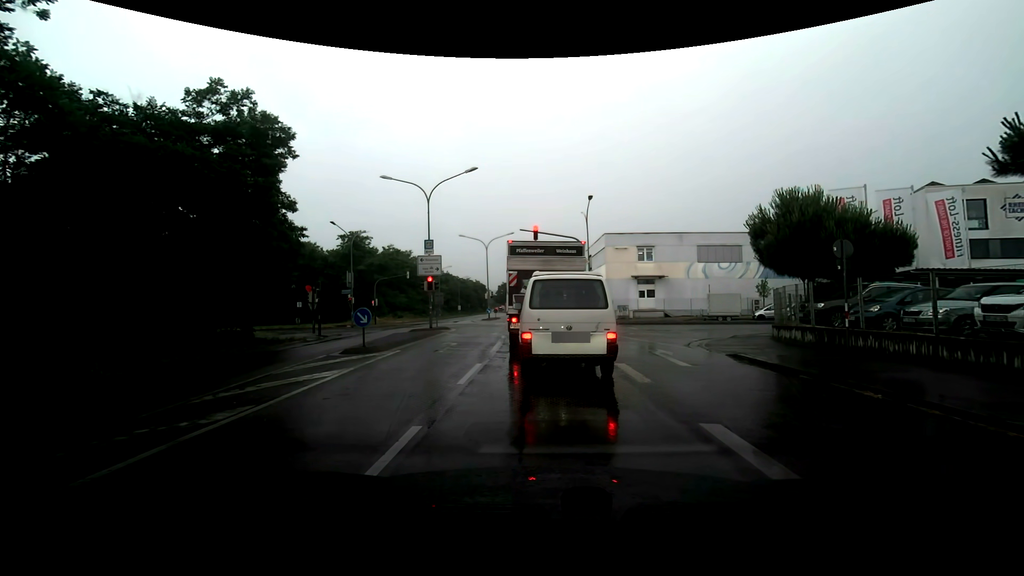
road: secondary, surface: asphalt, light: Day
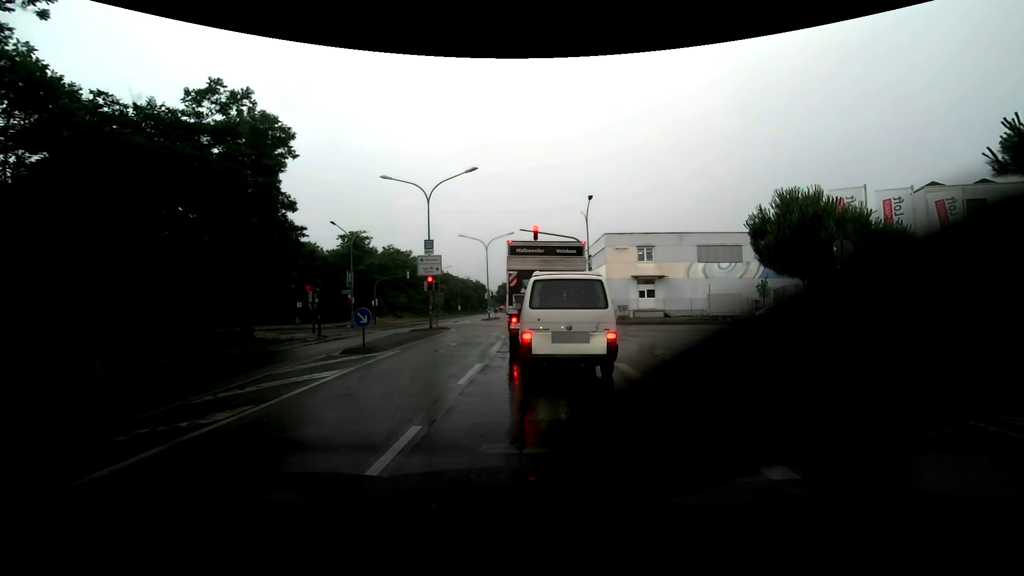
(0.0, 0.0) m; 0°
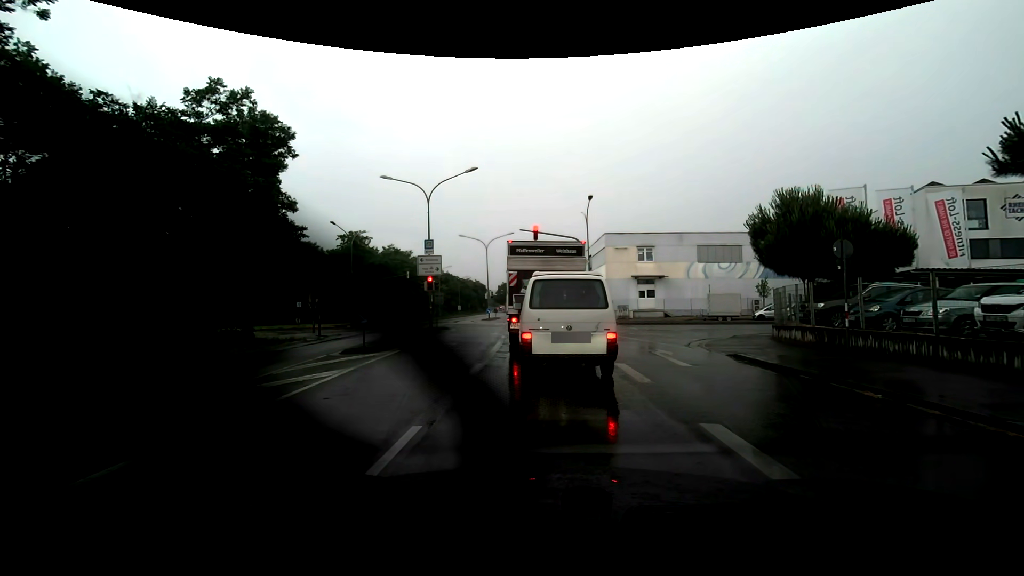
(0.0, 0.0) m; 0°
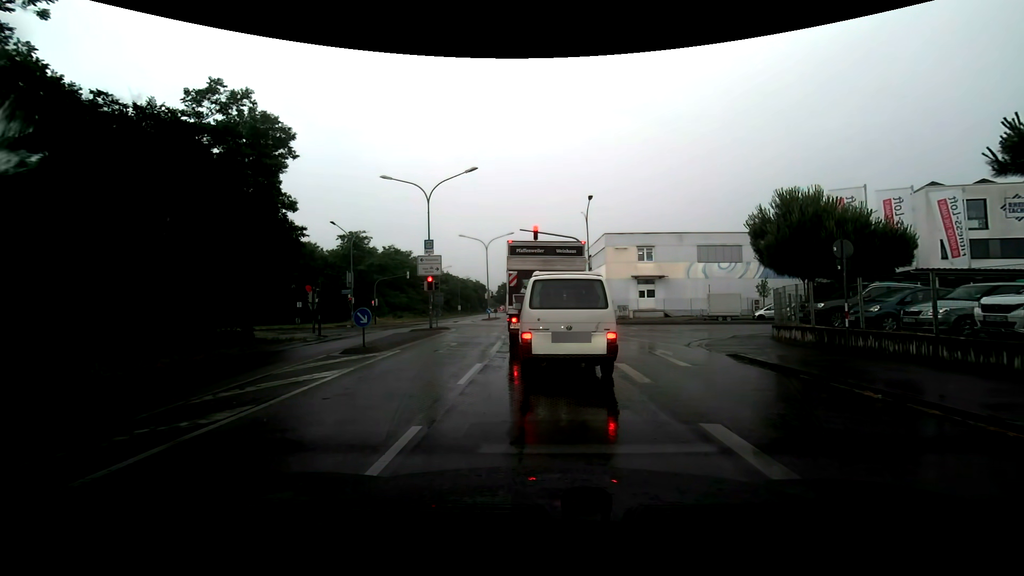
(0.0, 0.0) m; 0°
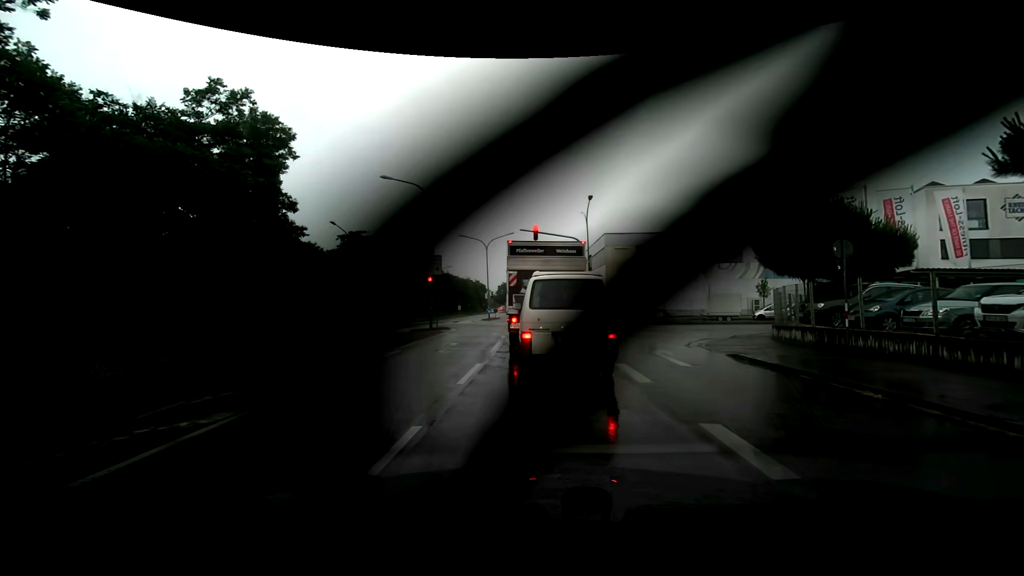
(0.0, 0.0) m; 0°
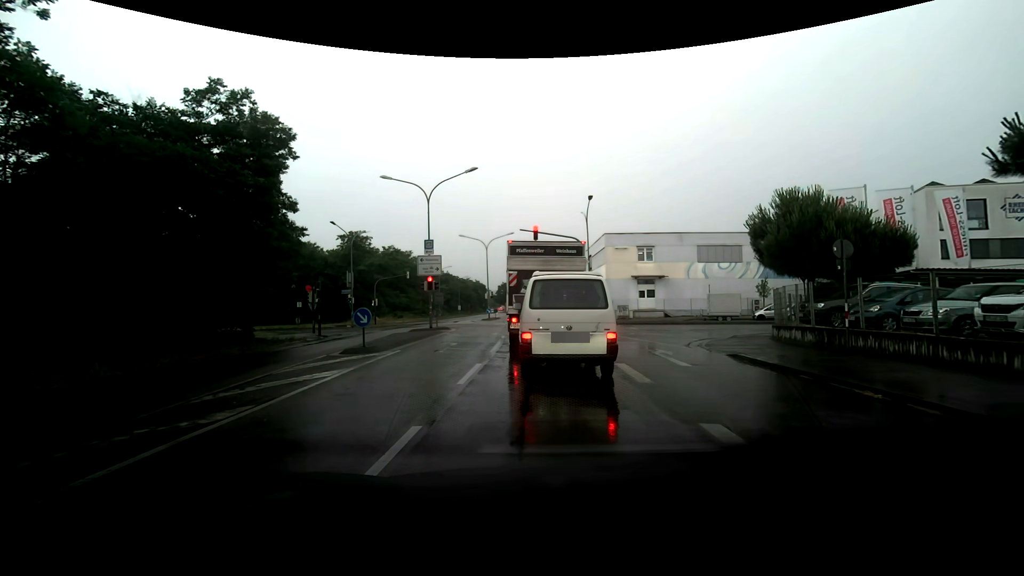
(0.0, 0.0) m; 0°
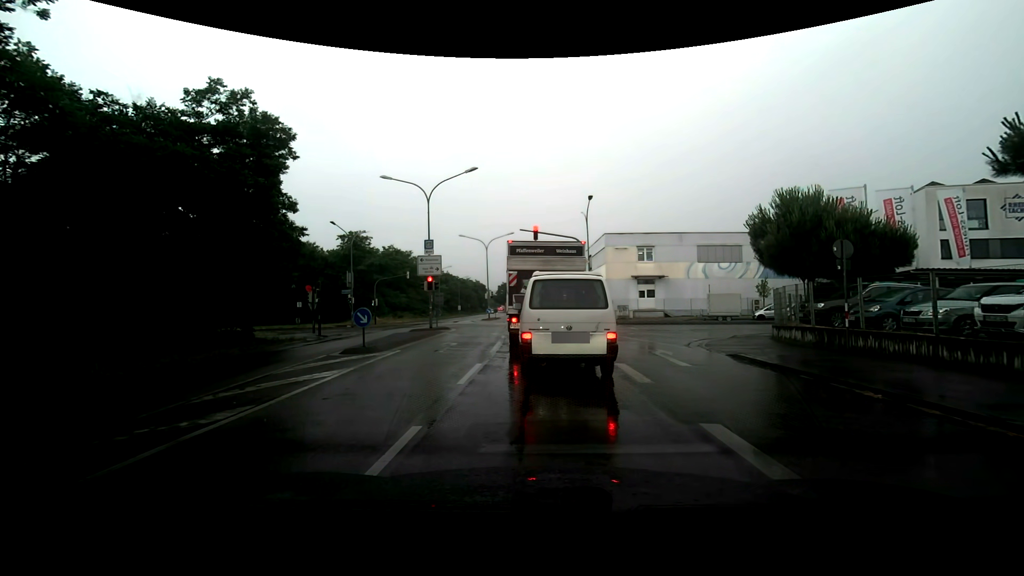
(0.0, 0.0) m; 0°
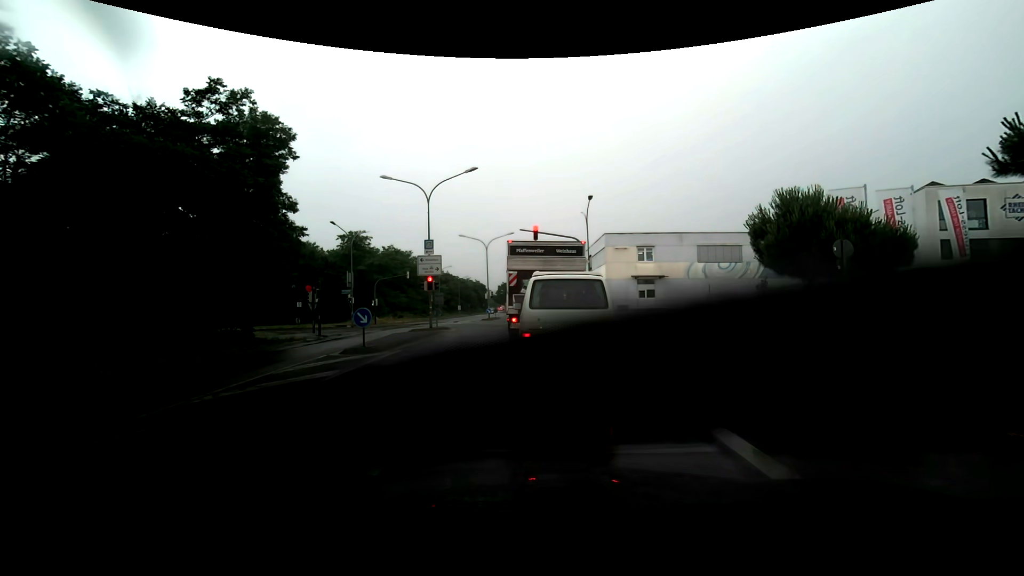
(0.0, 0.0) m; 0°
(0, +10) (0, +20) (0, +30) (-1, +40) (-1, +50) (-2, +60) (-2, +70) (-2, +80) (-3, +90) (-4, +100) m
